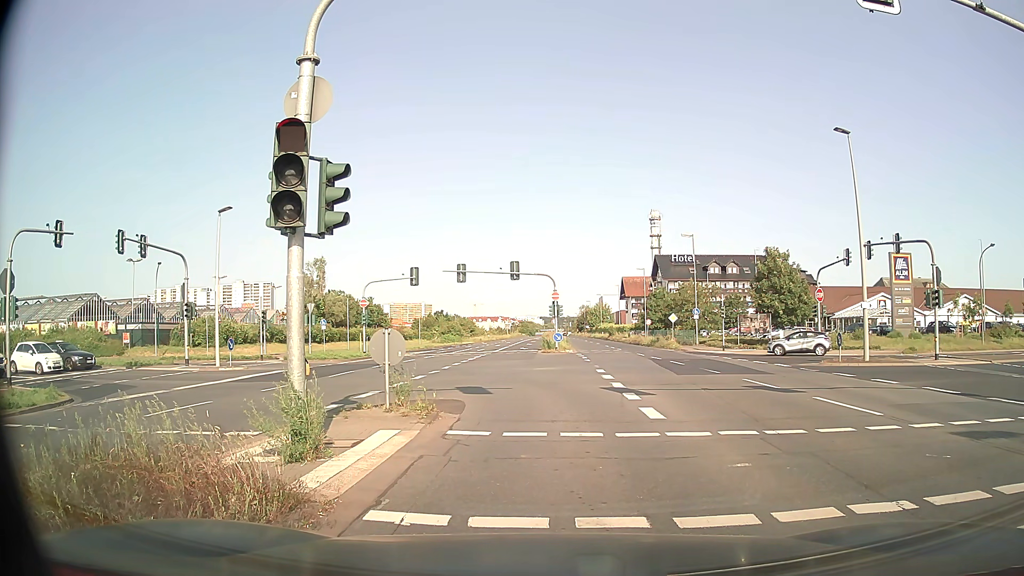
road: primary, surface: asphalt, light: Day
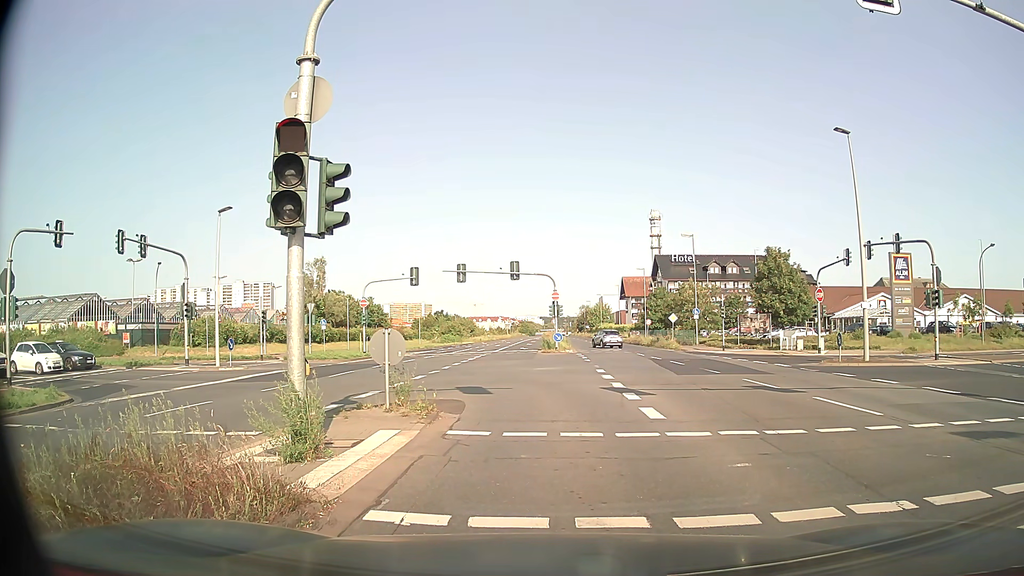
(0.0, 0.0) m; 0°
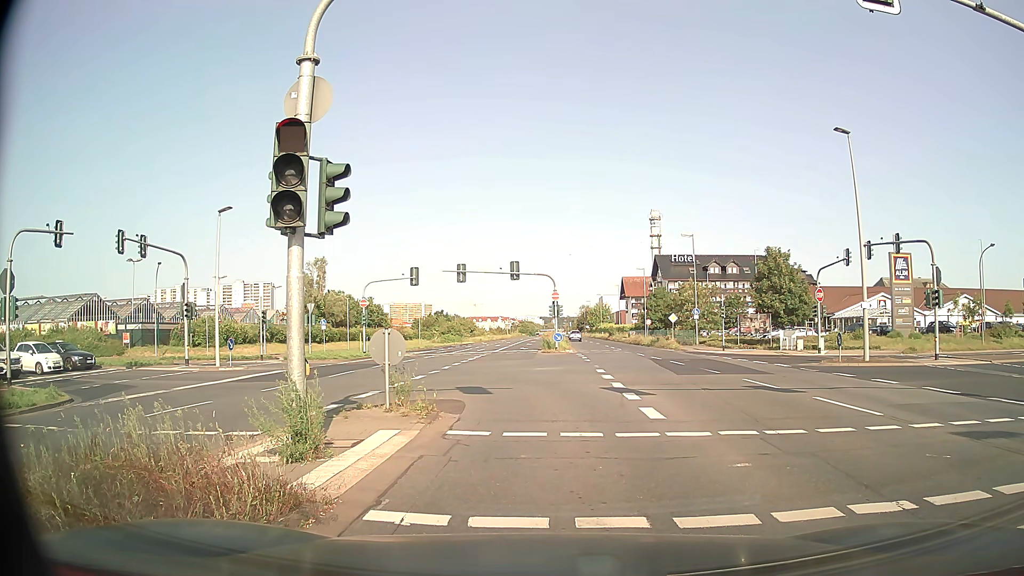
(0.0, 0.0) m; 0°
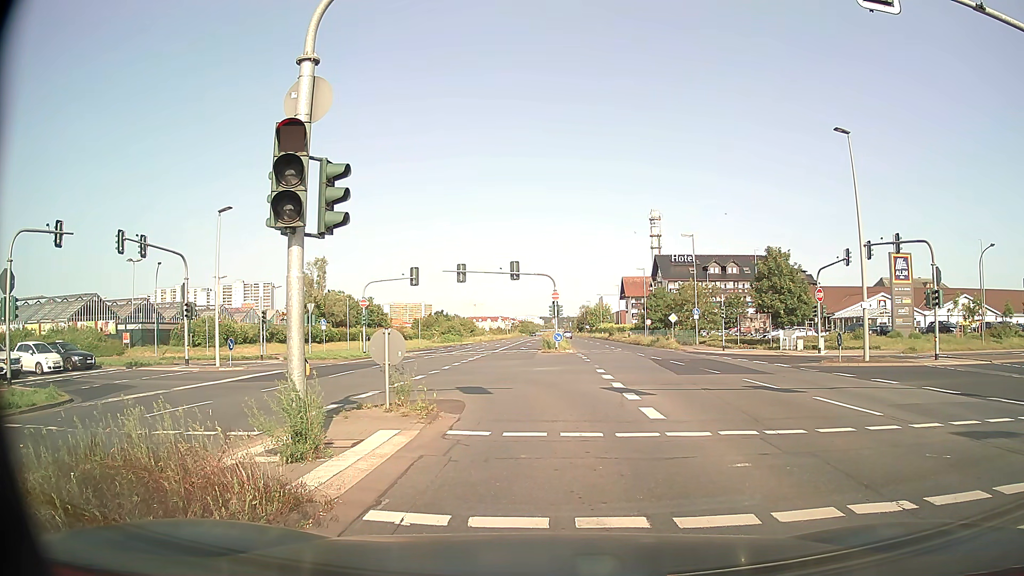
(0.0, 0.0) m; 0°
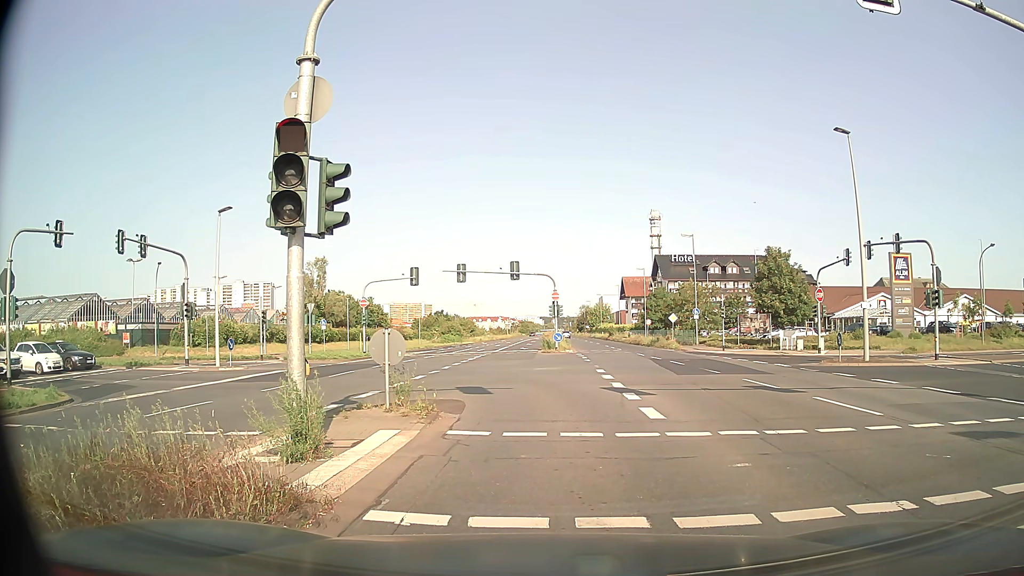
(0.0, 0.0) m; 0°
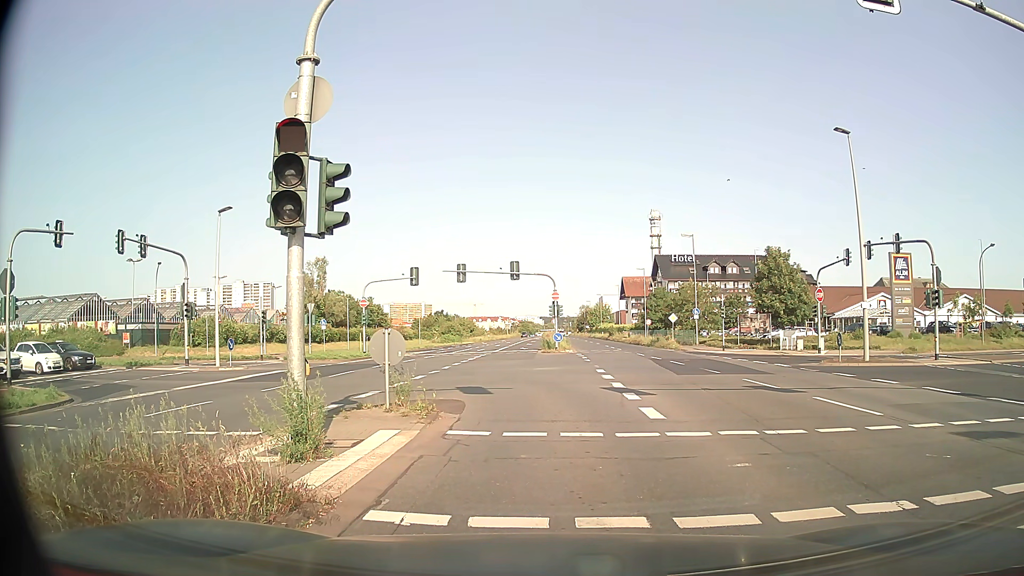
(0.0, 0.0) m; 0°
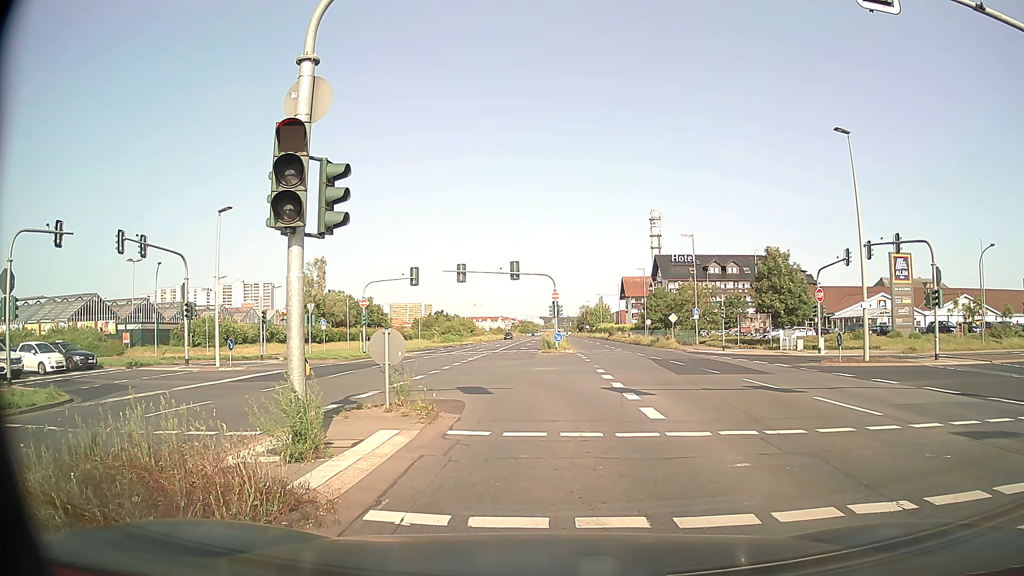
(0.0, 0.0) m; 0°
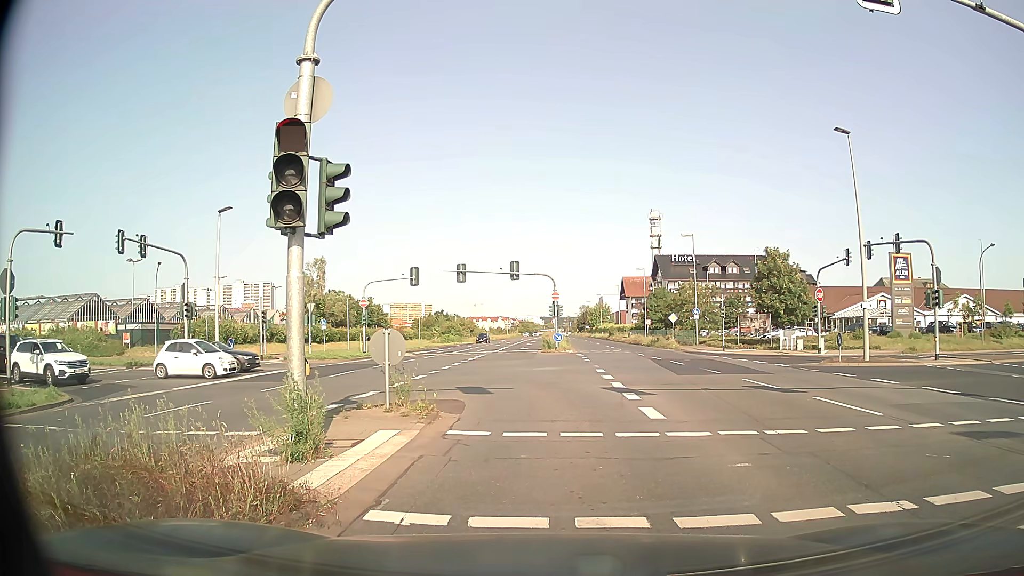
(0.0, 0.0) m; 0°
(0, +10) (-1, +20) (-6, +29) (-13, +35) (-23, +39) (-33, +39) (-43, +38) (-53, +37) (-62, +36) (-72, +36) m
